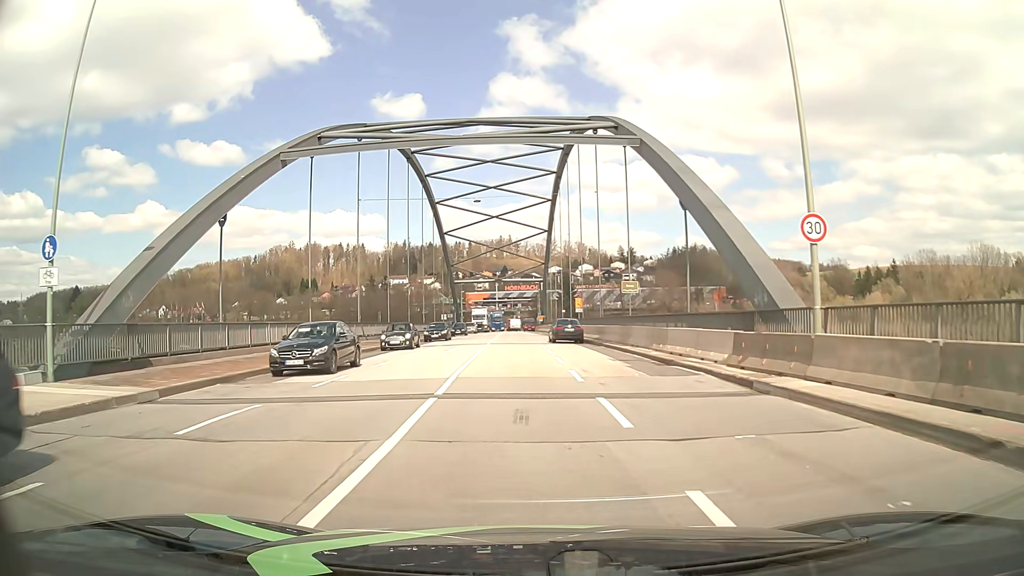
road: primary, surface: asphalt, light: Day
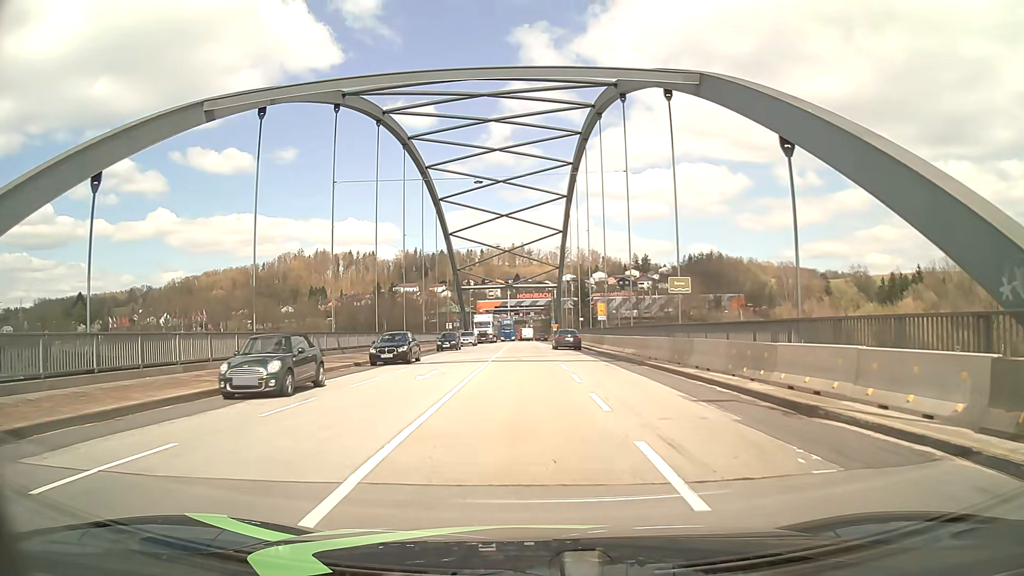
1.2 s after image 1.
(-0.1, +9.4) m; -1°
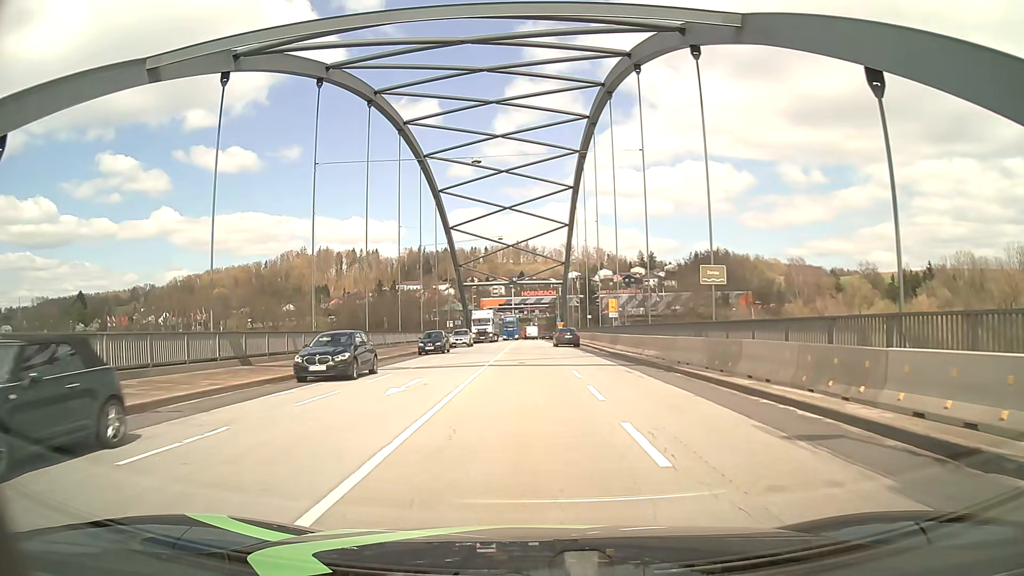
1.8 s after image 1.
(0.0, +4.5) m; 0°
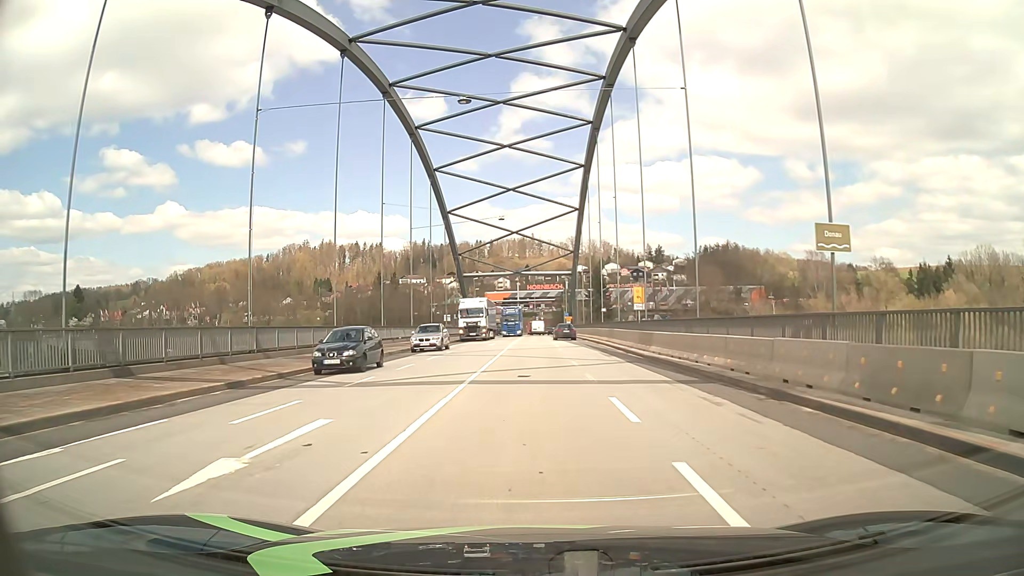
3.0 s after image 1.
(-0.1, +9.1) m; -1°
